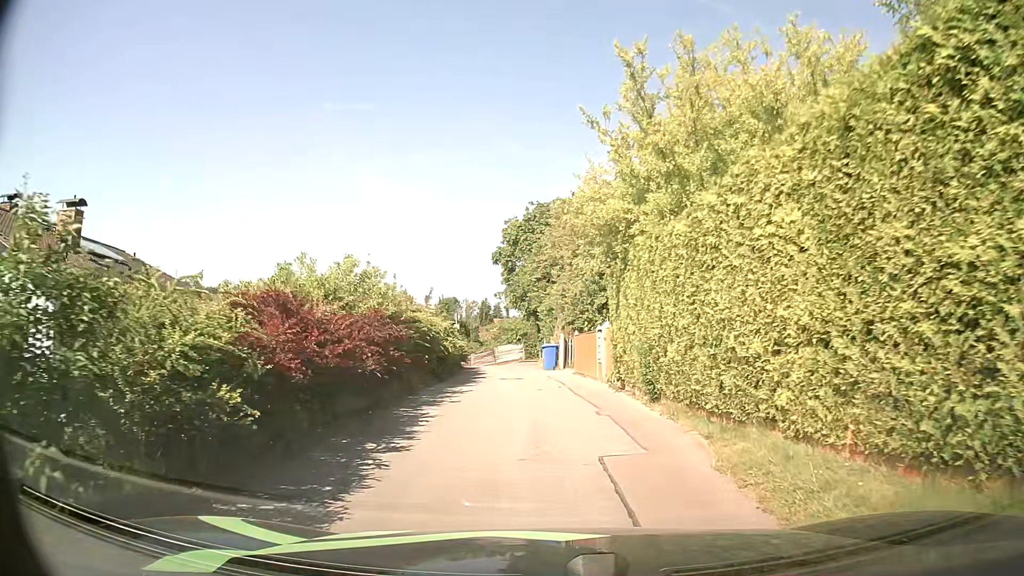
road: residential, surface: asphalt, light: Day
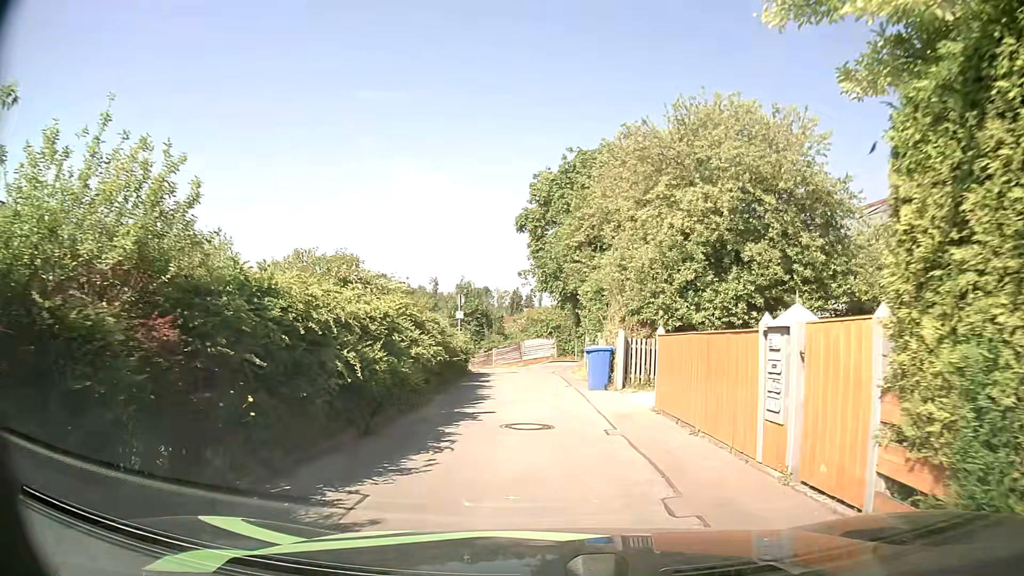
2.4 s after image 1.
(-0.1, +11.0) m; -2°
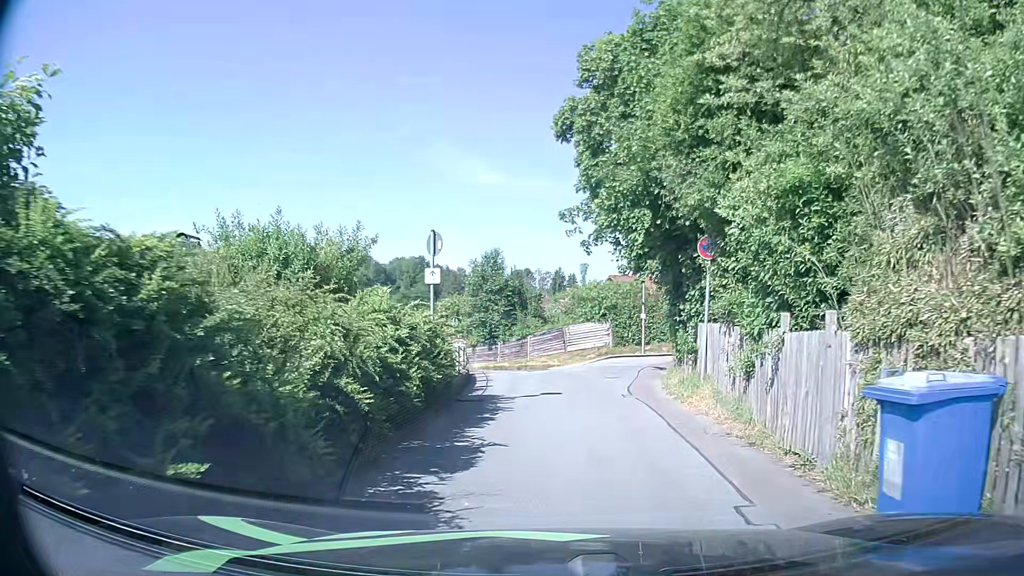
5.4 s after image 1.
(-0.4, +13.3) m; -4°
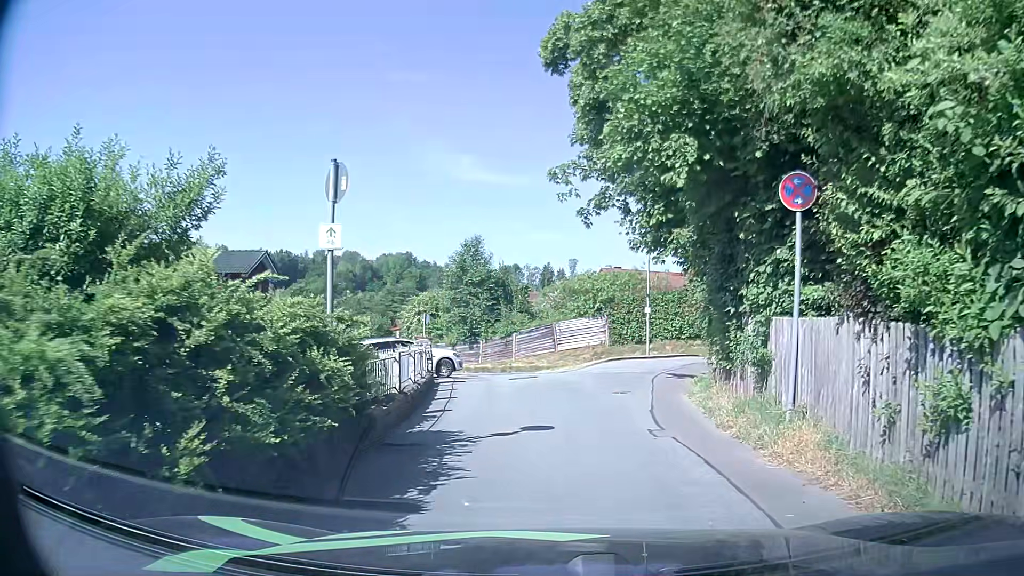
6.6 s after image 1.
(0.0, +4.9) m; +2°
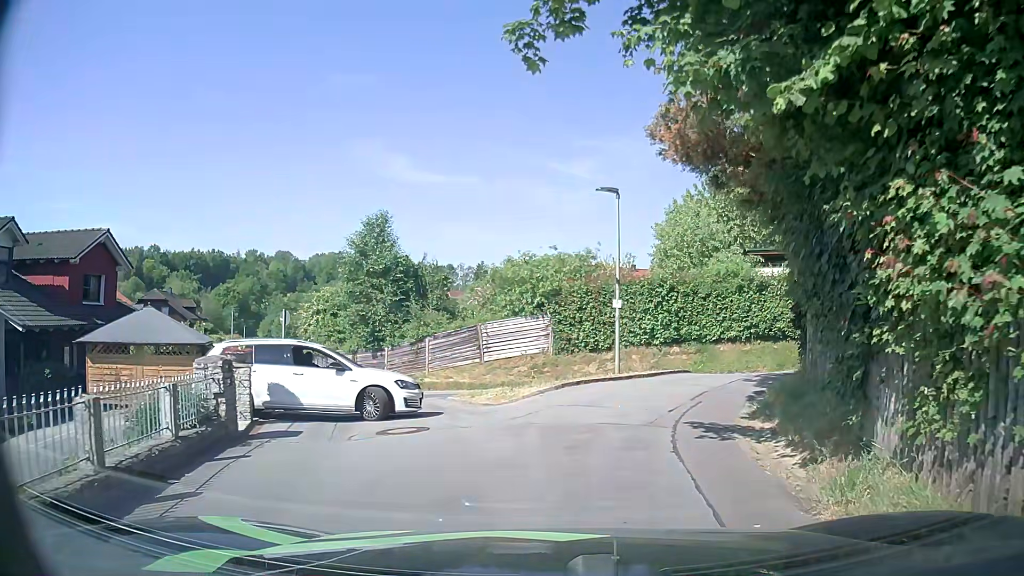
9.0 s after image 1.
(+0.2, +9.3) m; +4°
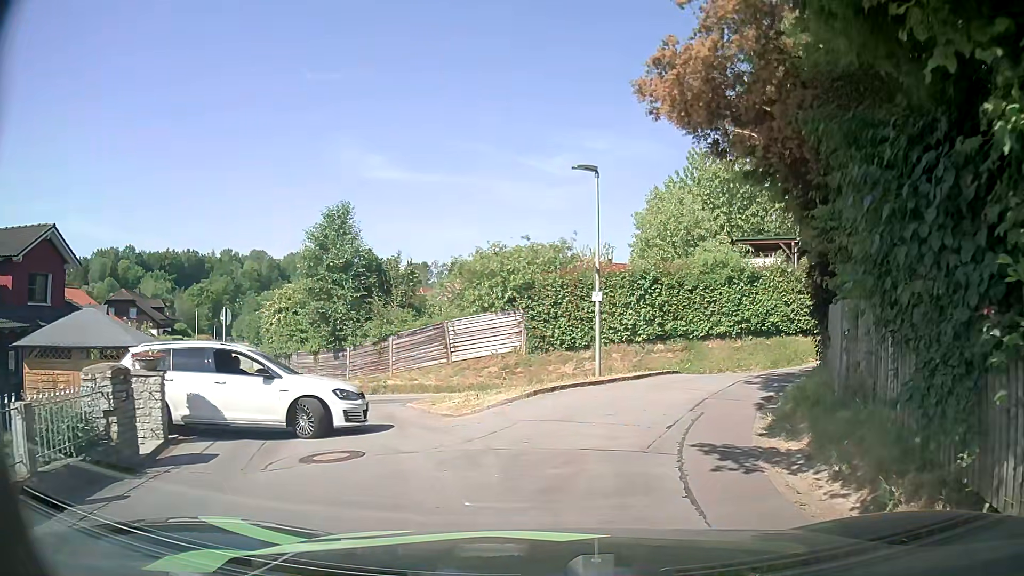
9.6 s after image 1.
(+0.1, +2.1) m; +3°
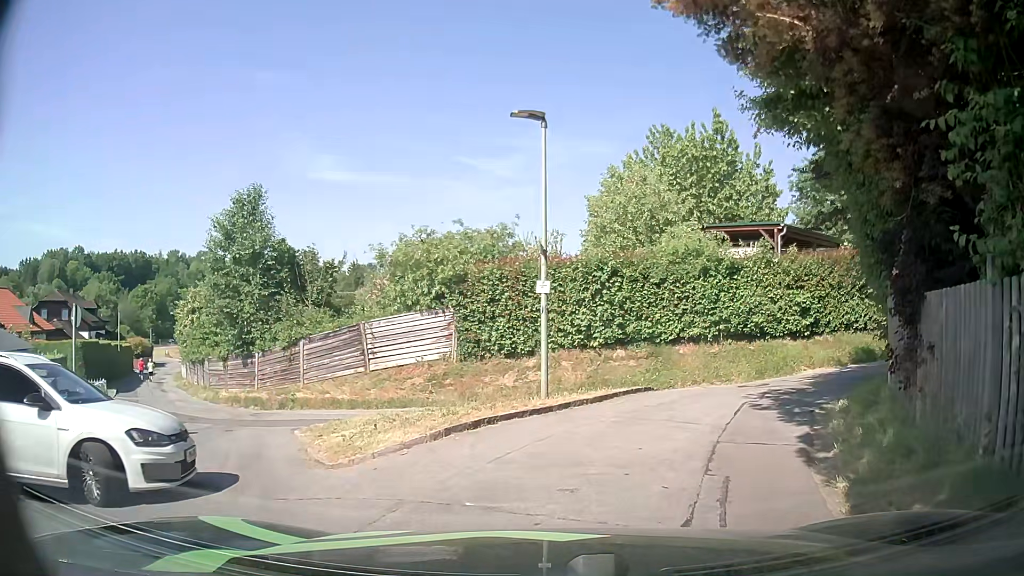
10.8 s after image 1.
(+0.2, +4.2) m; +3°
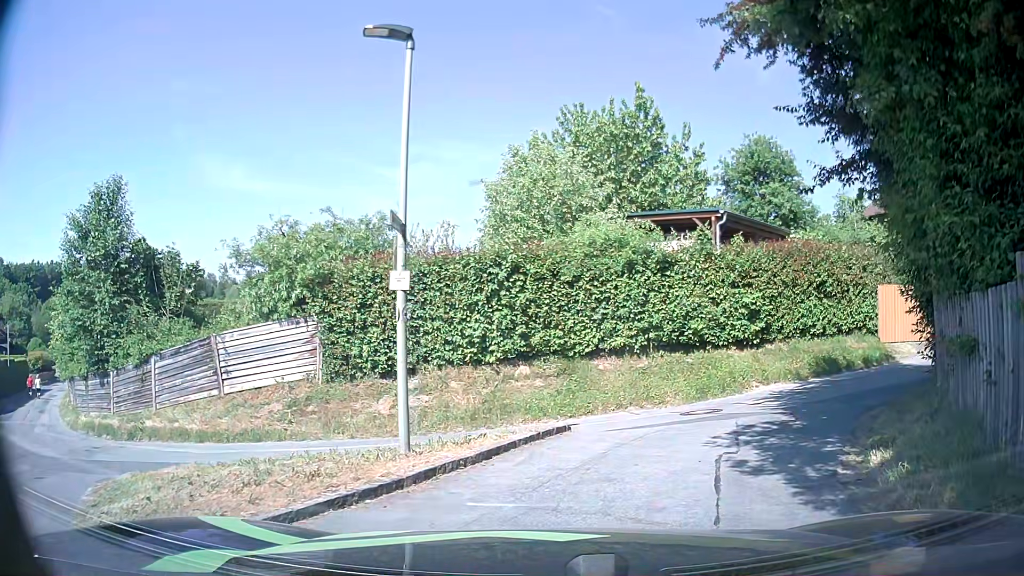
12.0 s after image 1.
(+0.4, +3.9) m; +8°
